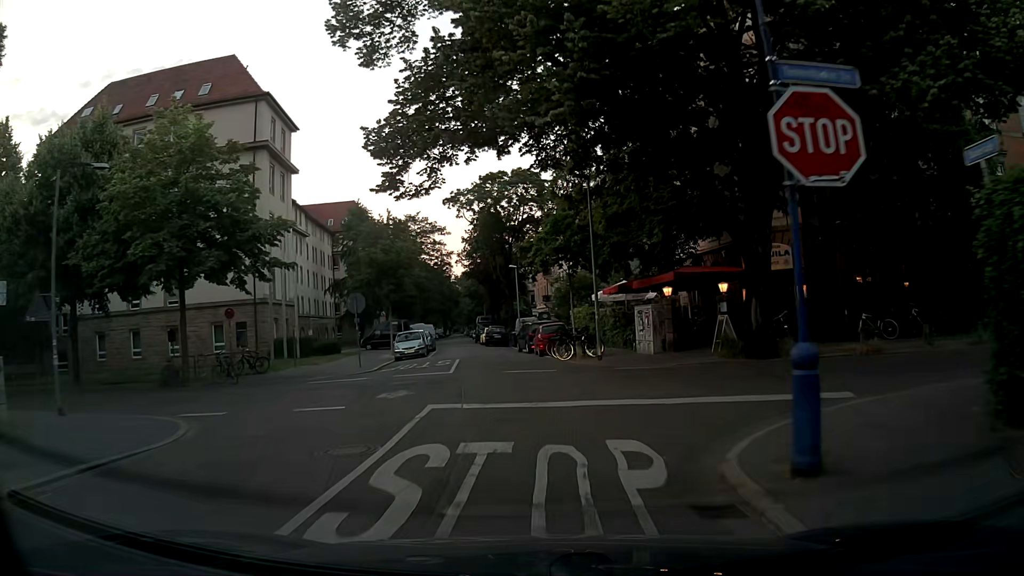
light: Day
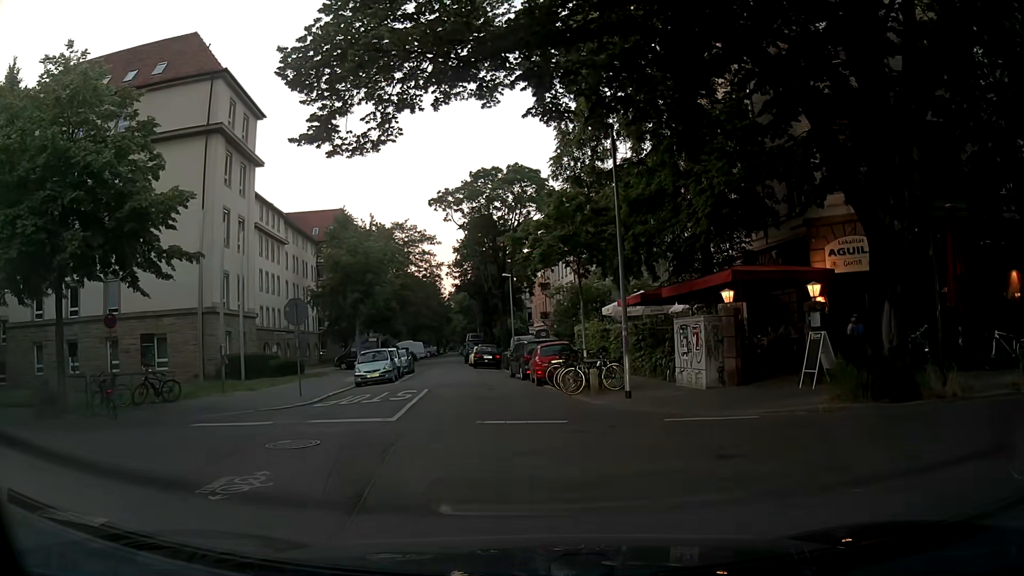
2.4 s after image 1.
(-0.3, +7.0) m; -2°
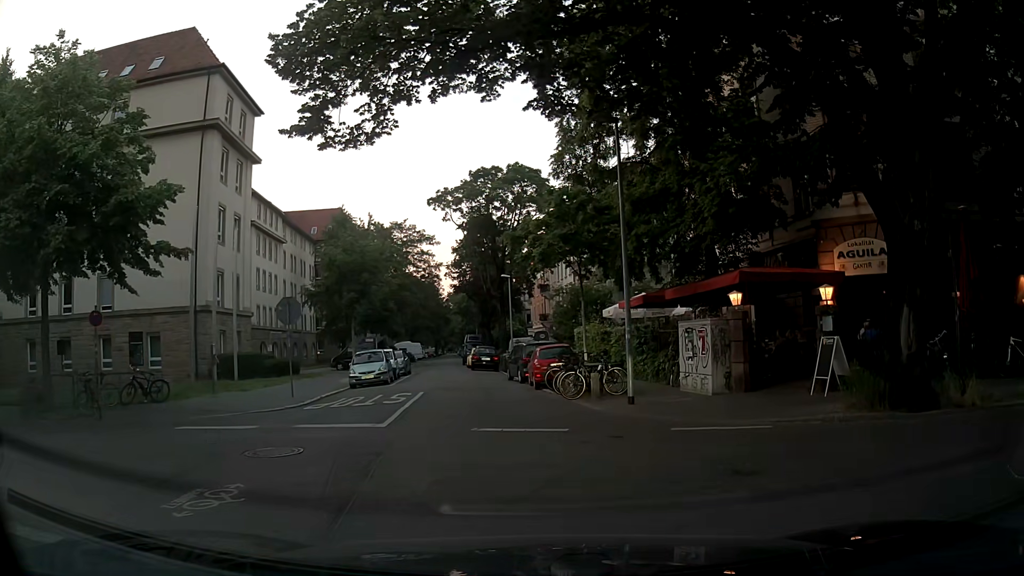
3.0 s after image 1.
(0.0, +0.6) m; 0°
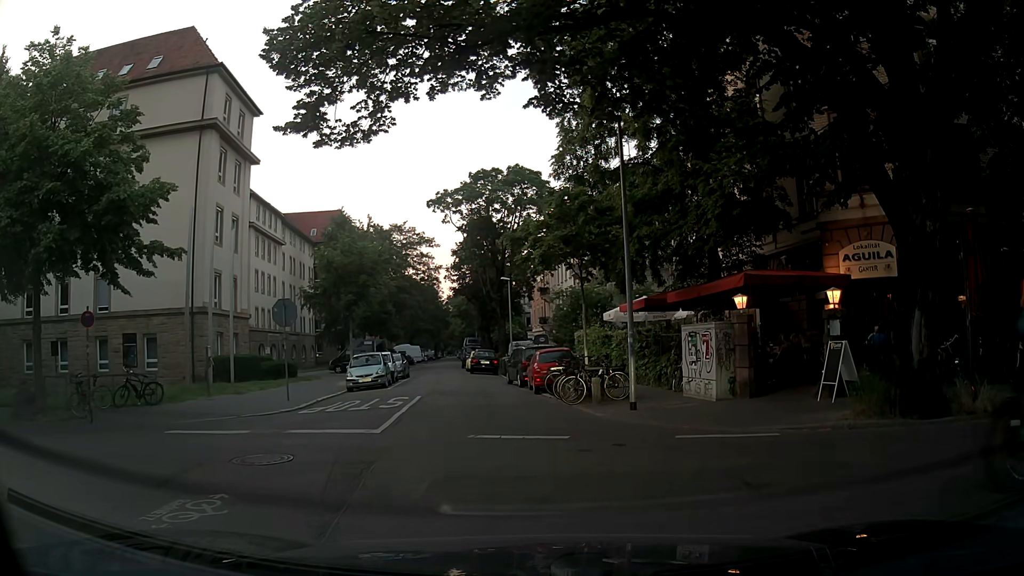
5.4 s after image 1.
(0.0, +0.4) m; 0°
